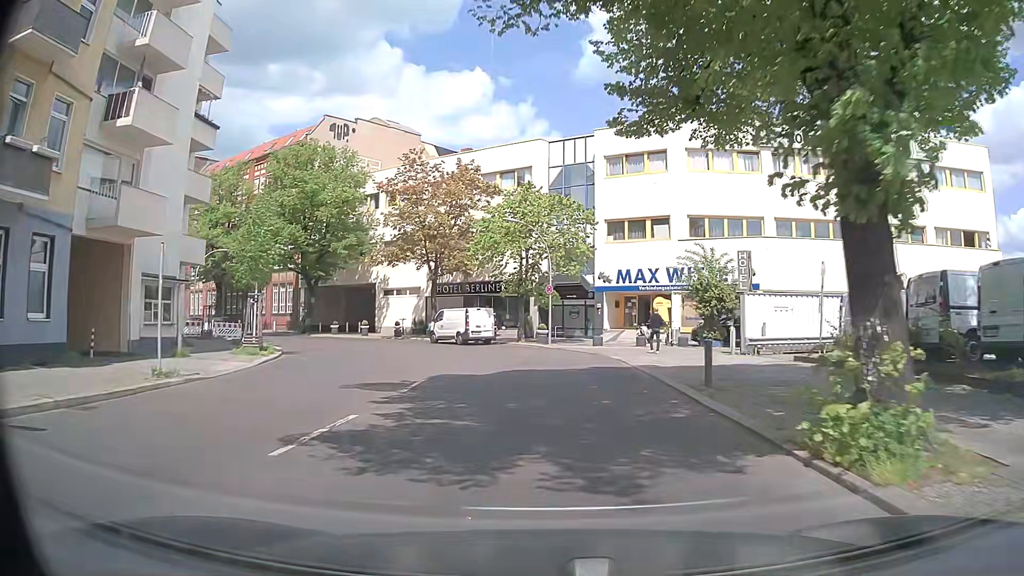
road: residential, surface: asphalt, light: Day
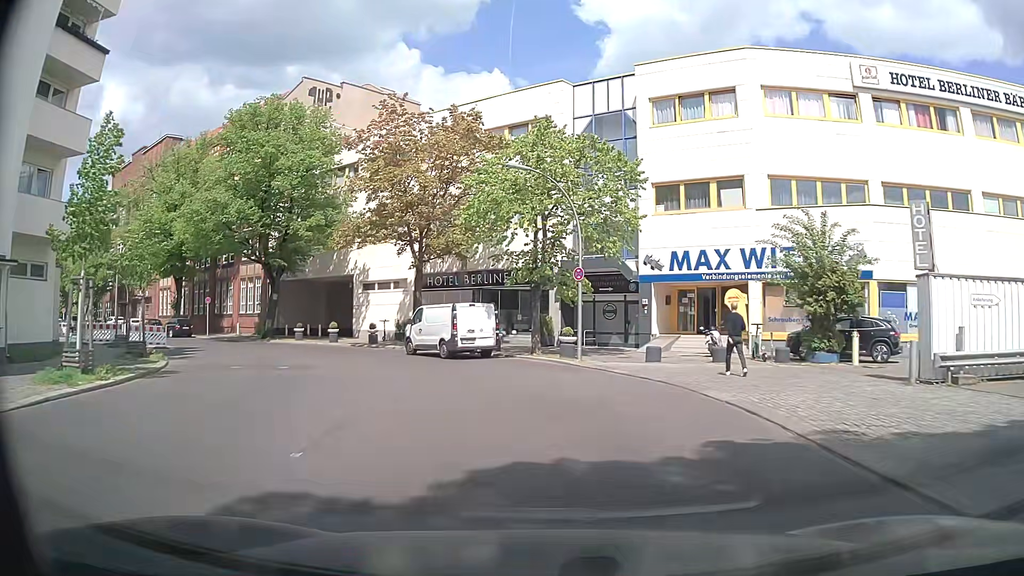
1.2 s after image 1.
(-0.3, +11.9) m; -3°
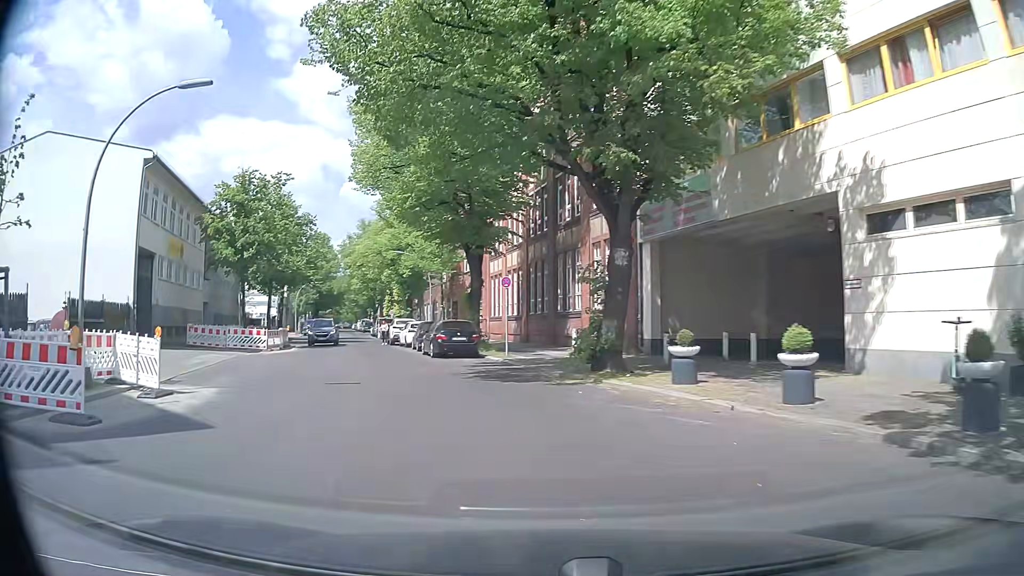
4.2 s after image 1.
(-7.7, +27.2) m; -36°
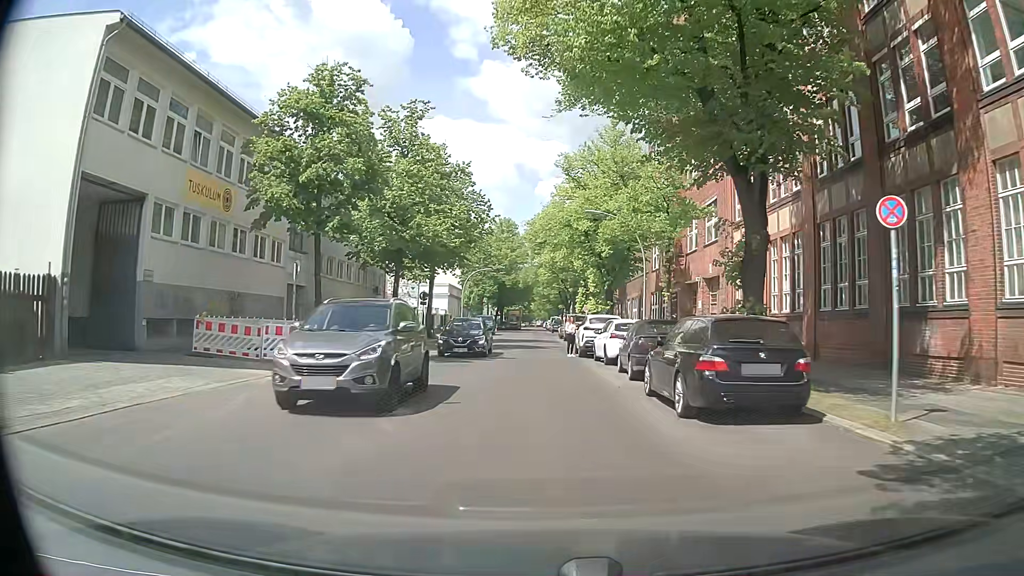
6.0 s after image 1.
(-3.4, +16.3) m; -18°
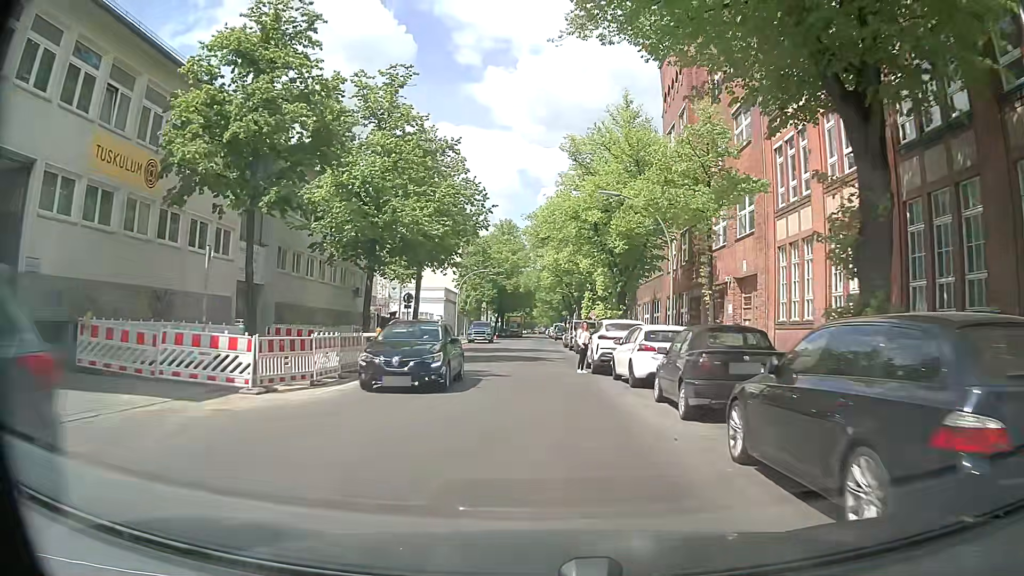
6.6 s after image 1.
(0.0, +5.8) m; 0°
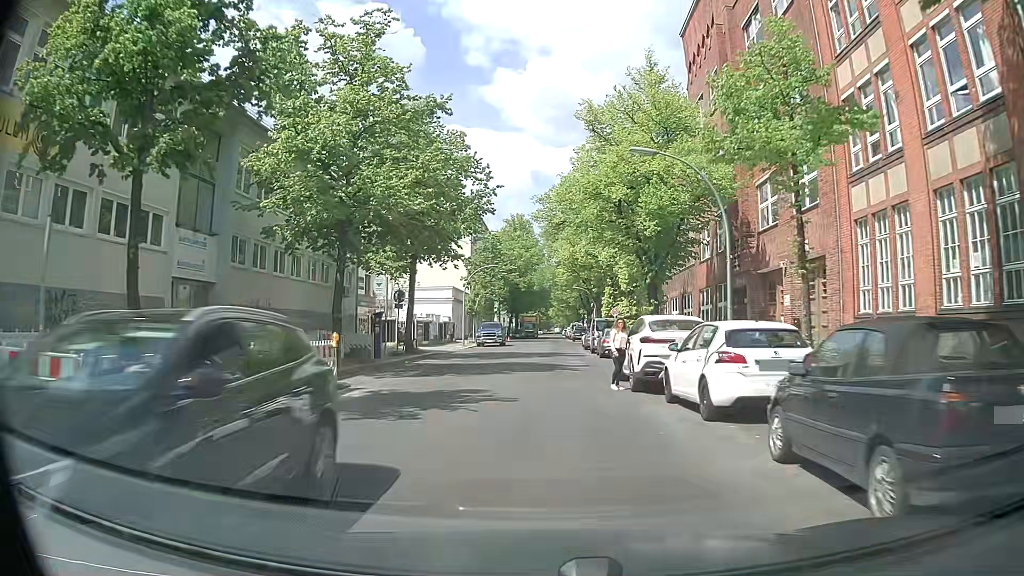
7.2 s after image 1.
(0.0, +5.9) m; -2°
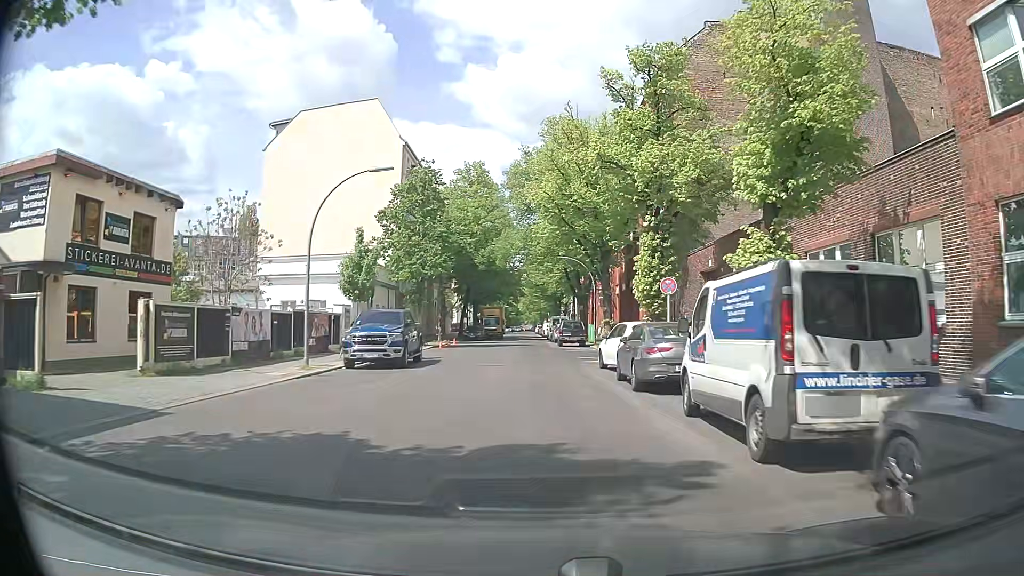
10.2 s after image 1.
(+0.4, +31.4) m; +3°
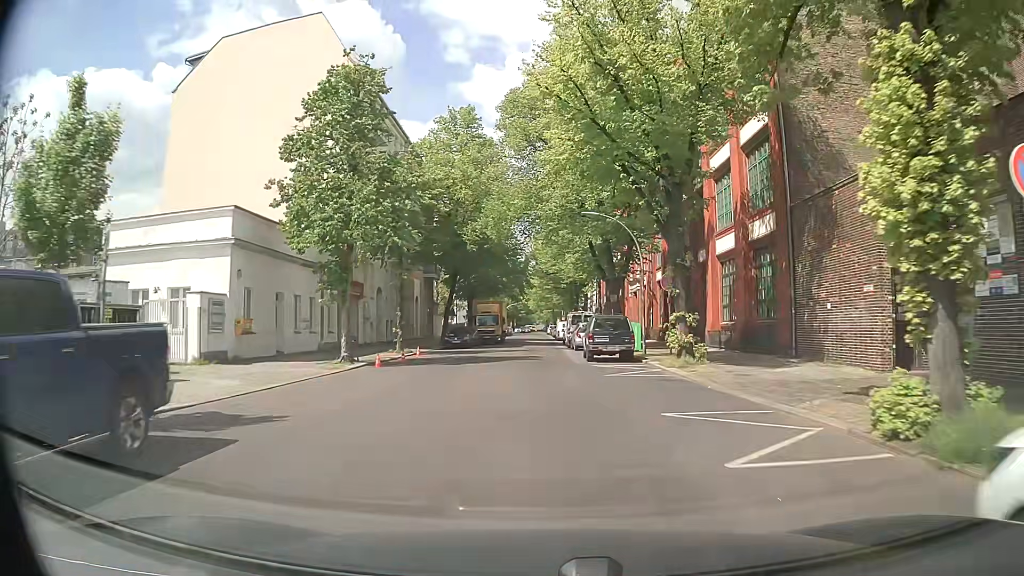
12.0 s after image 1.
(0.0, +19.2) m; -1°
(0, +10) (0, +20) (0, +30) (0, +40) (0, +50) (0, +60) (0, +70) (0, +80) (0, +90) (0, +100) m
